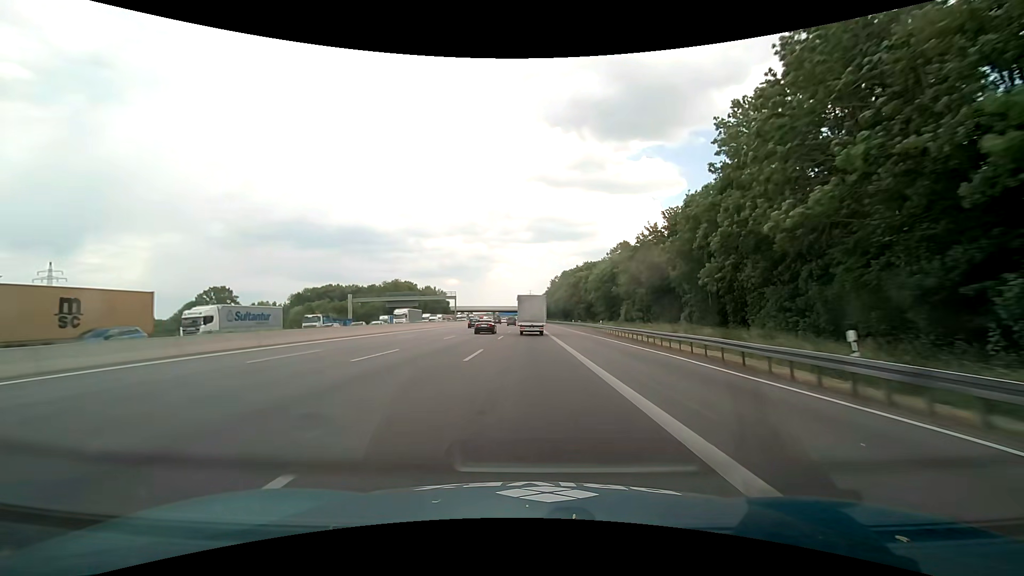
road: motorway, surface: asphalt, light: Day
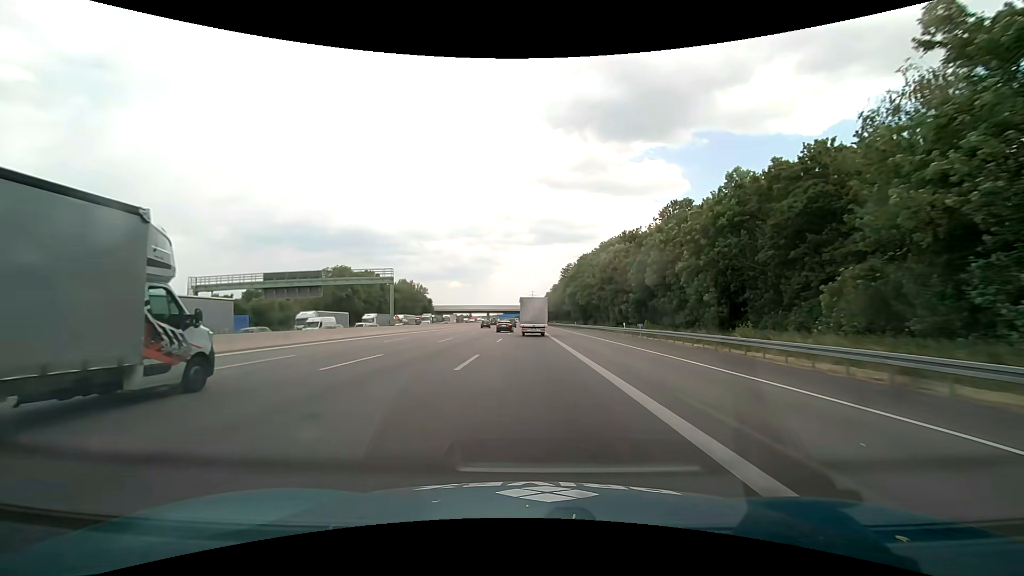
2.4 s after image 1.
(0.0, +57.0) m; 0°
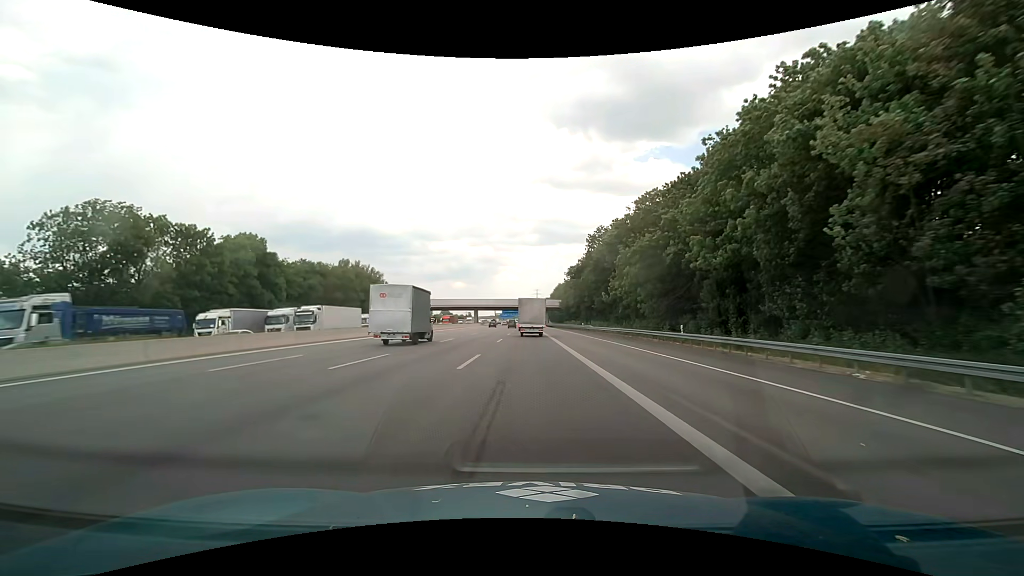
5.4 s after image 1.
(-0.5, +71.6) m; -1°
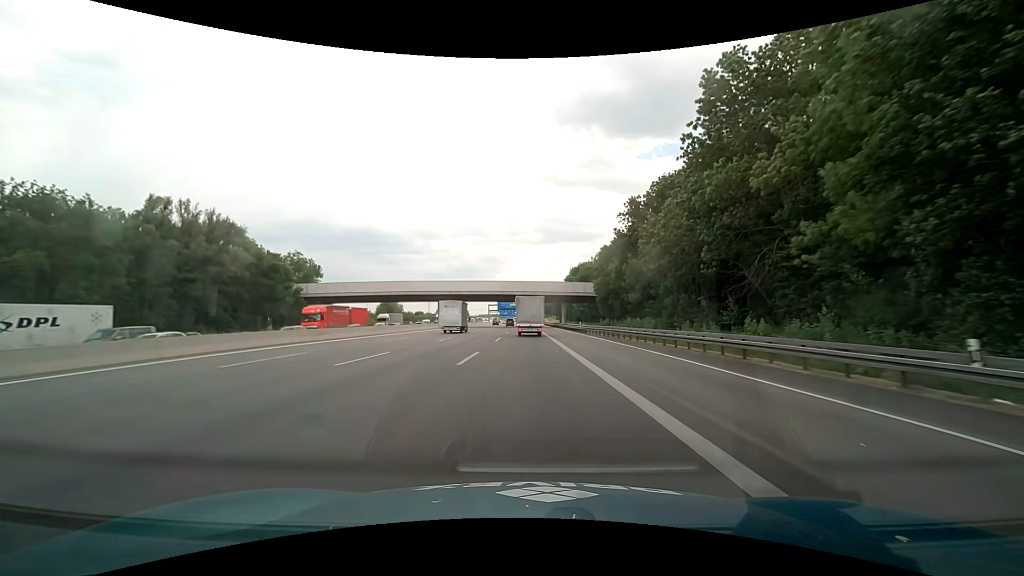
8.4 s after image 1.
(-0.2, +71.6) m; 0°
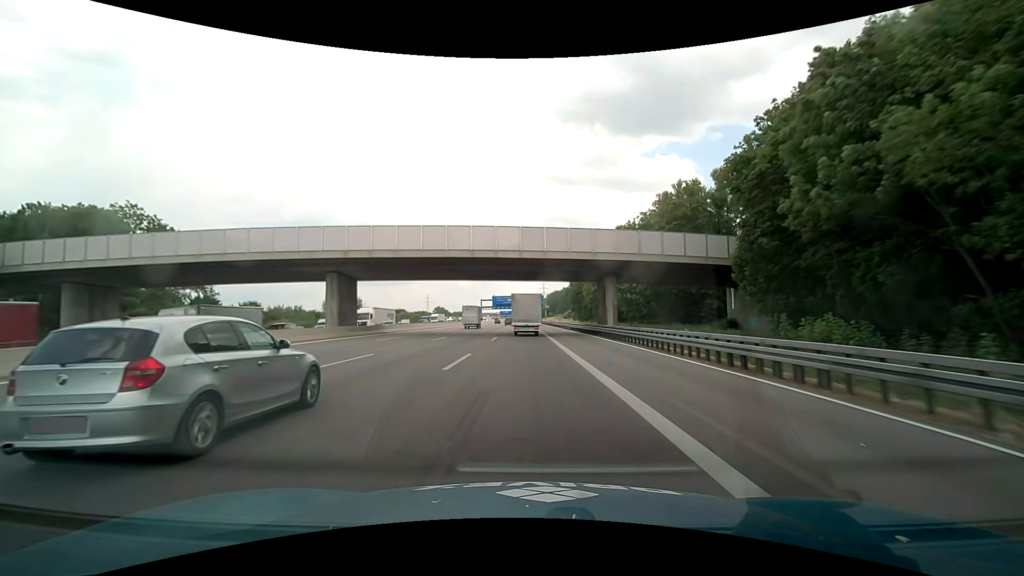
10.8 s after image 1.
(-0.4, +55.7) m; -1°
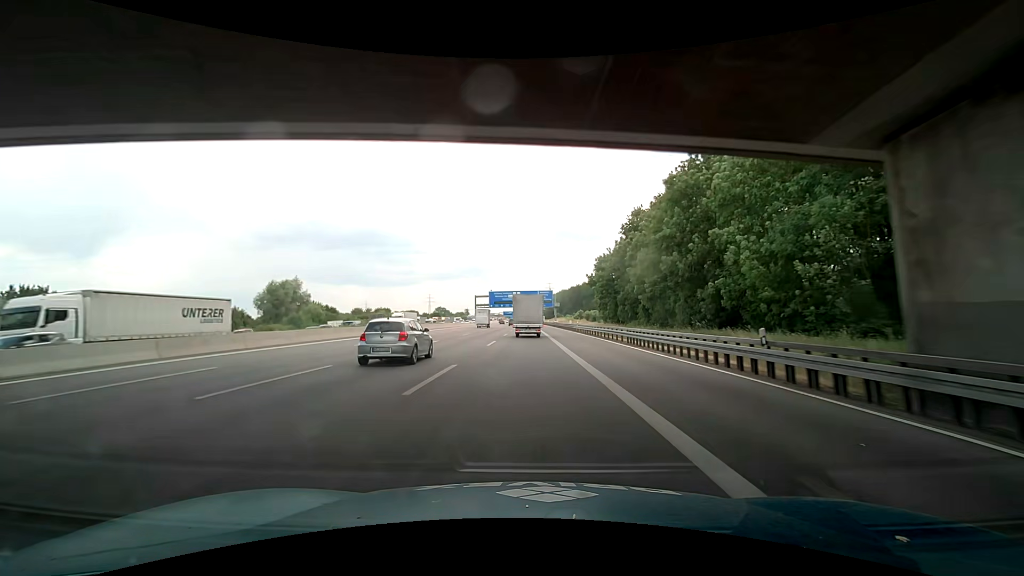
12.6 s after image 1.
(-0.1, +40.5) m; 0°
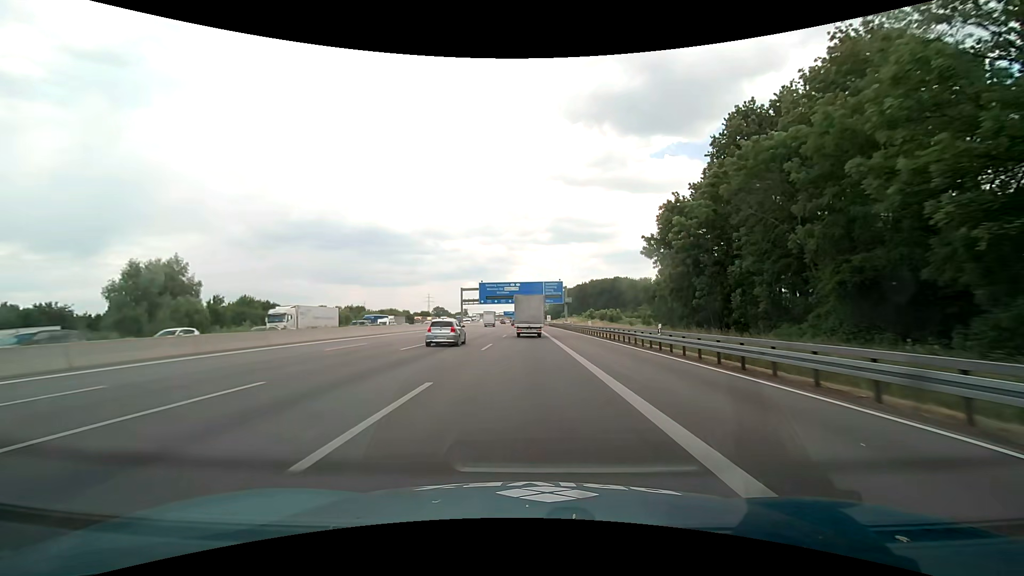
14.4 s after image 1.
(-0.4, +40.2) m; -1°
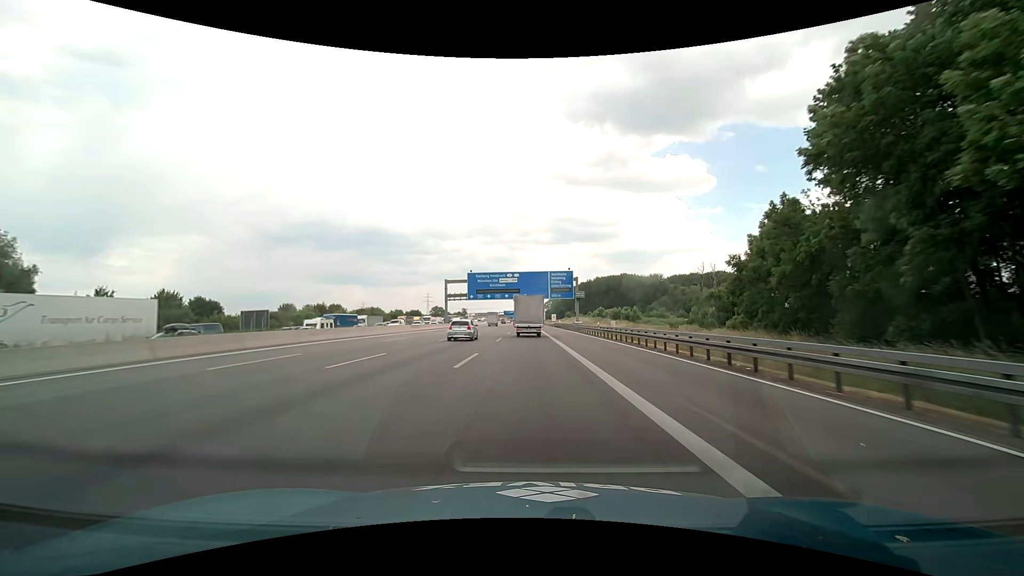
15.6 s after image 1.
(-0.1, +26.6) m; 0°
(0, +10) (0, +20) (0, +30) (0, +40) (0, +50) (0, +60) (0, +70) (0, +80) (0, +90) (-1, +100) m
